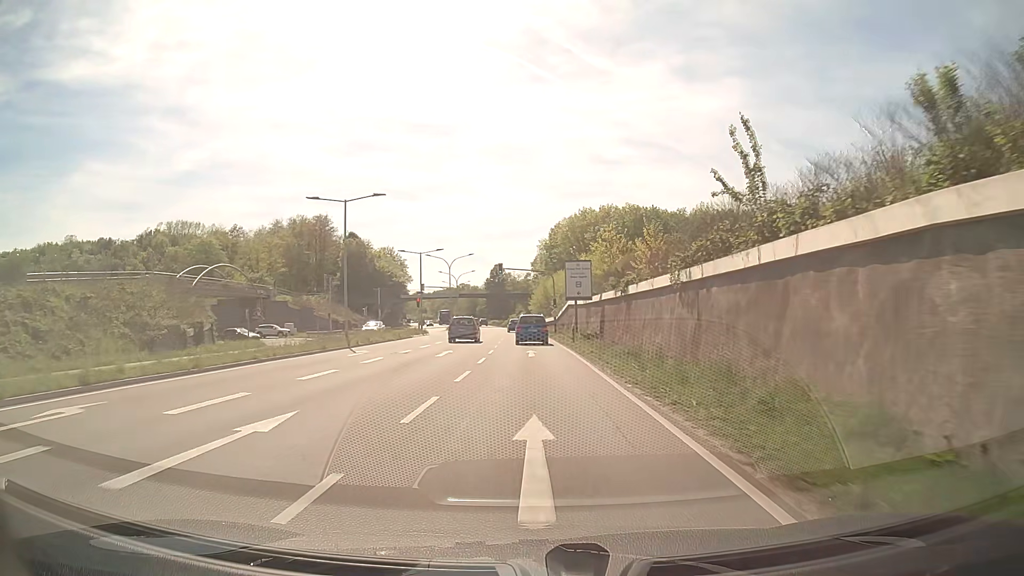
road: primary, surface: asphalt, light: Day
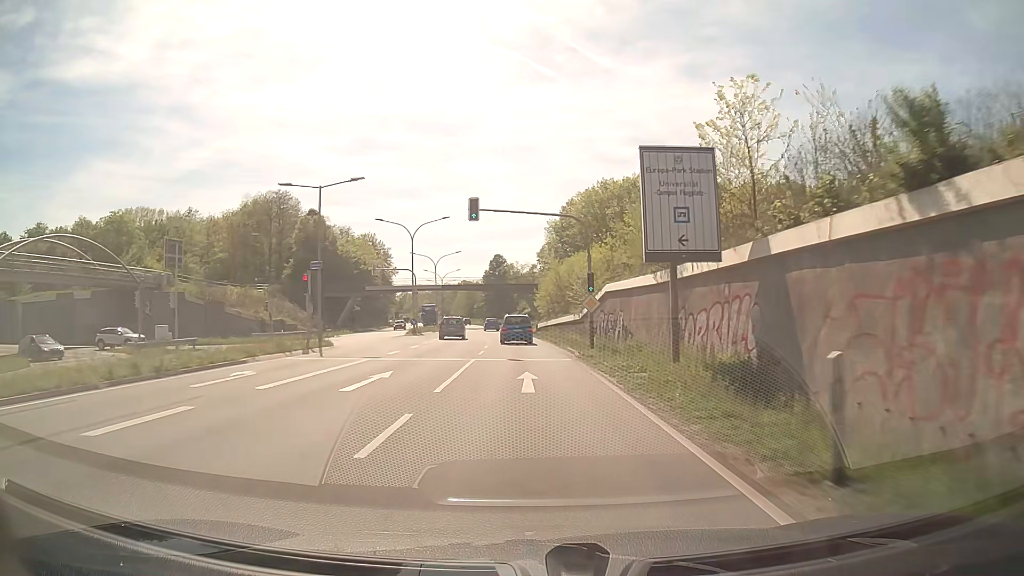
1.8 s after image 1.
(-0.2, +32.2) m; -1°
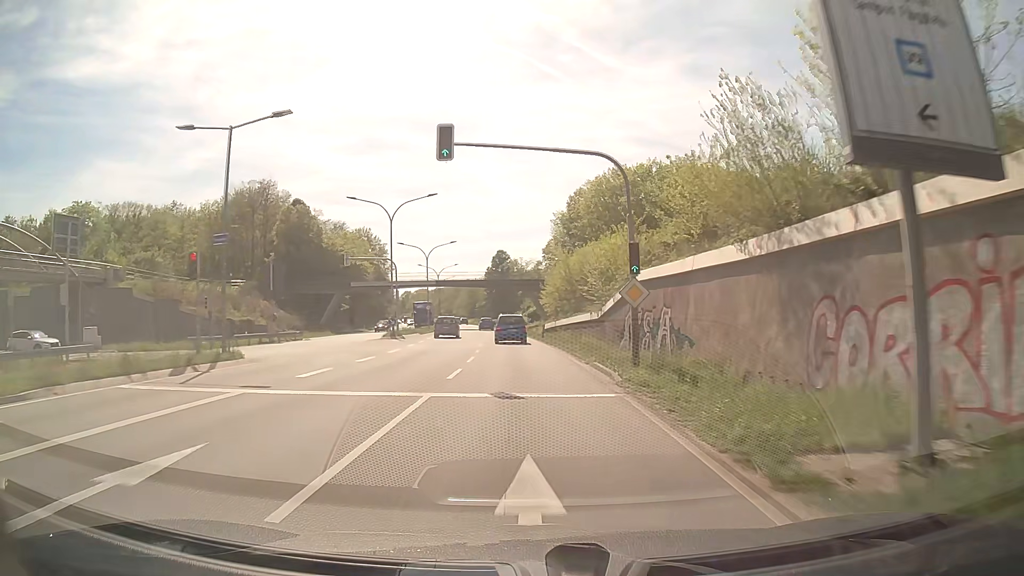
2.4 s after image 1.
(0.0, +10.8) m; 0°
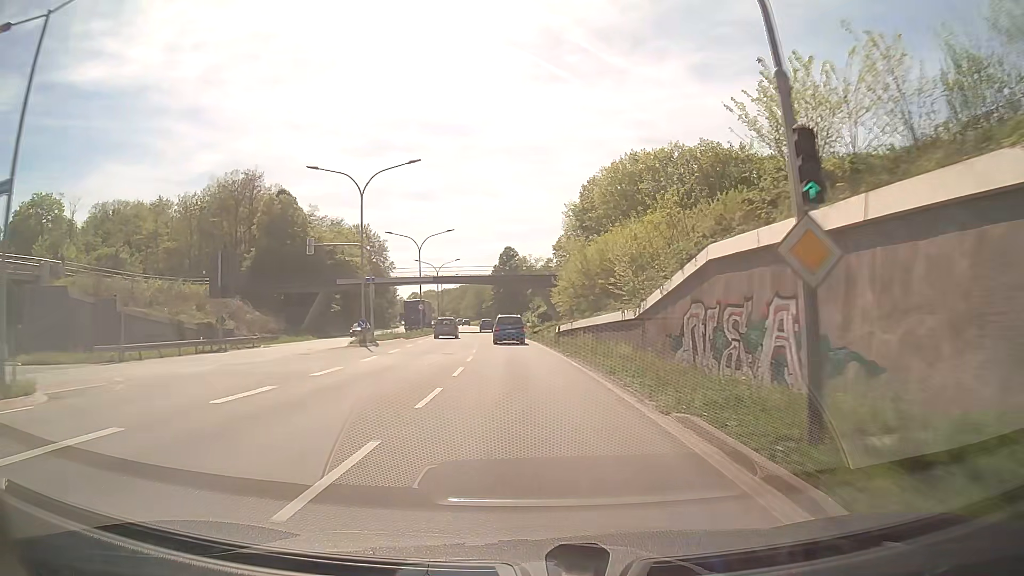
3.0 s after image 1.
(0.0, +10.9) m; -1°
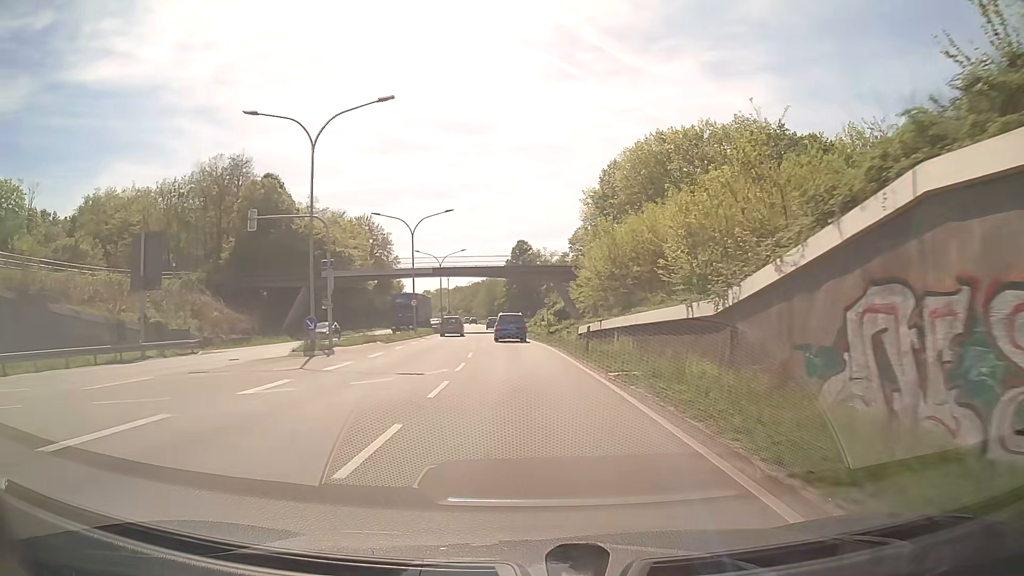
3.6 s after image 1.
(-0.1, +10.9) m; -1°
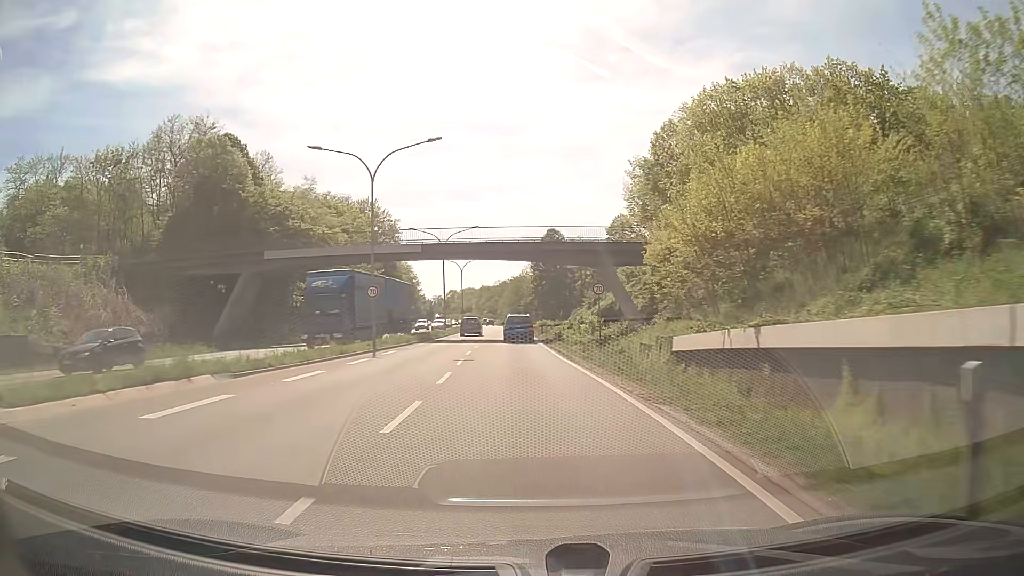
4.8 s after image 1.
(-0.5, +21.9) m; -2°
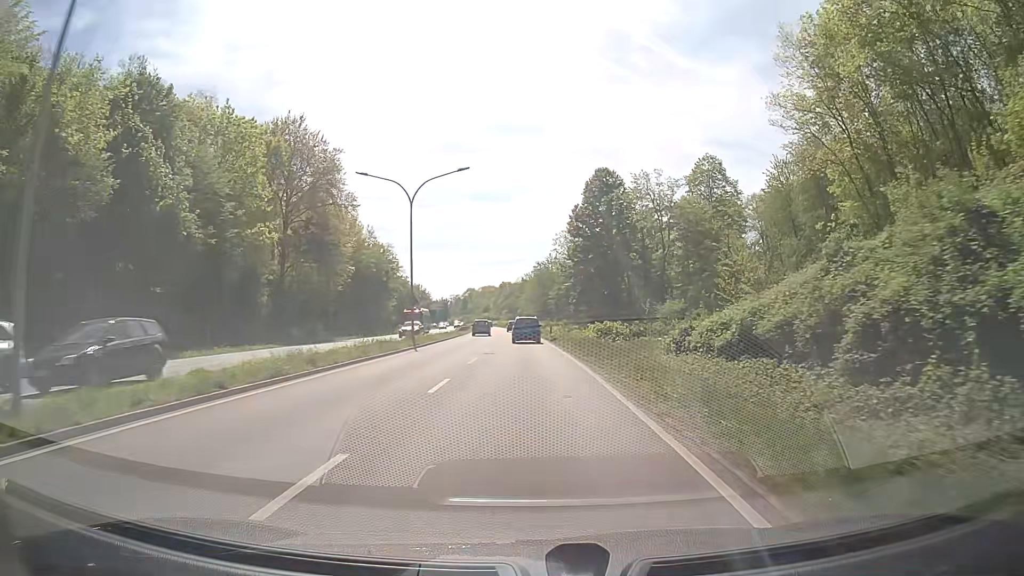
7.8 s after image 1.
(-1.4, +55.4) m; -2°
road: trunk
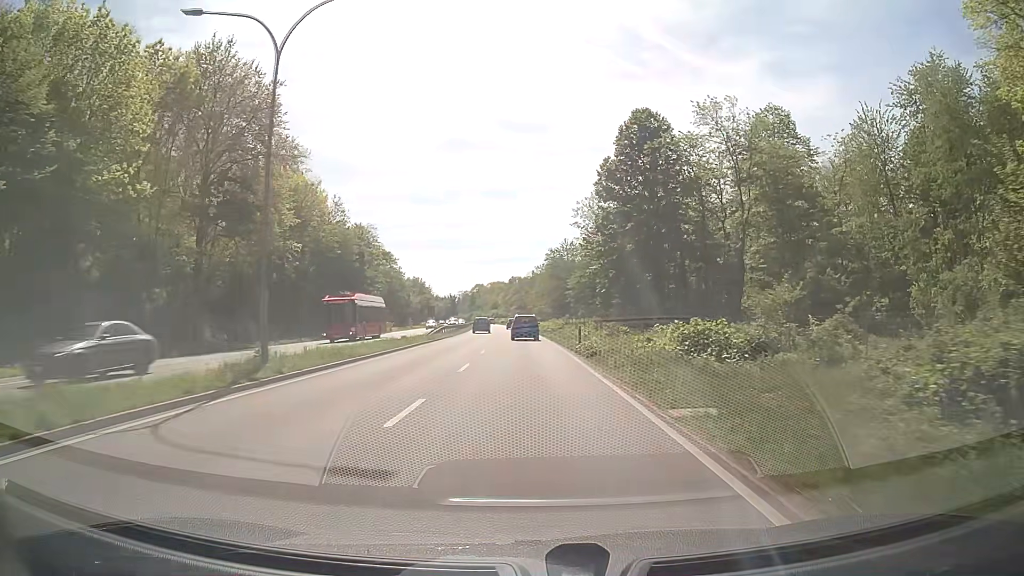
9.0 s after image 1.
(-0.3, +22.4) m; -1°
(0, +10) (0, +20) (0, +30) (0, +40) (-1, +50) (-1, +60) (-1, +70) (-2, +80) (-2, +90) (-3, +100) m
